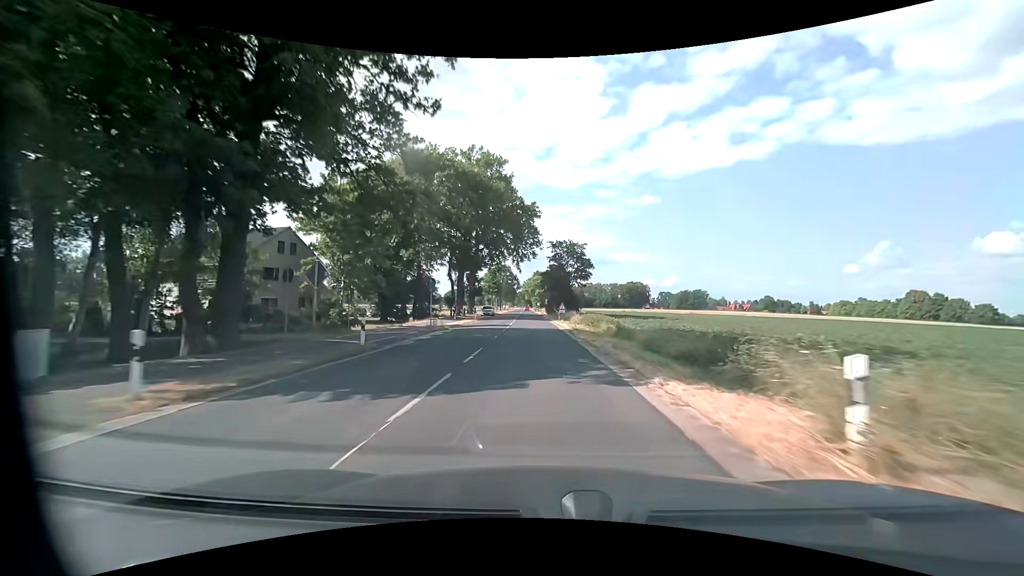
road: secondary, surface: asphalt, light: Day
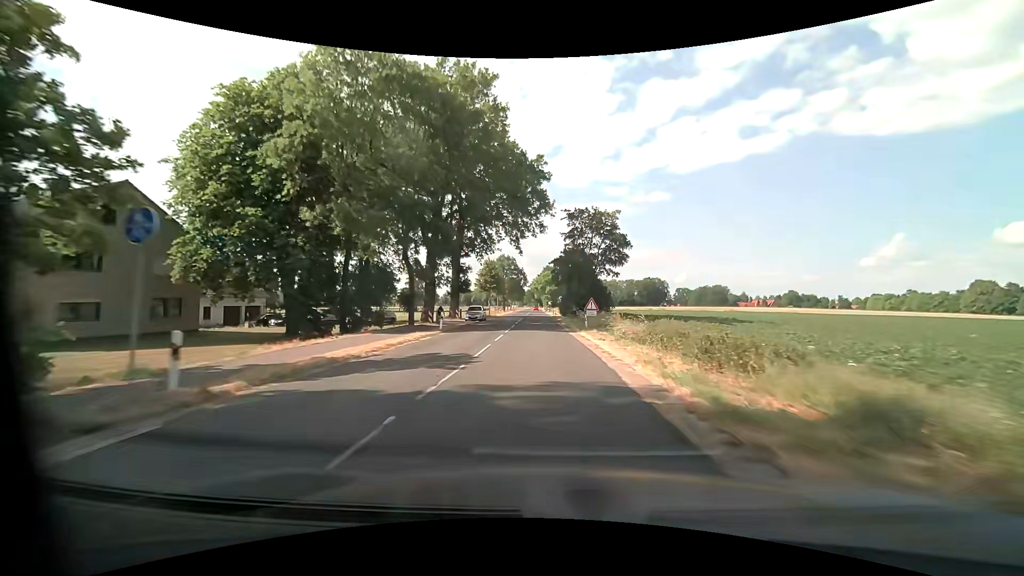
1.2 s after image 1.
(-0.2, +22.5) m; -1°
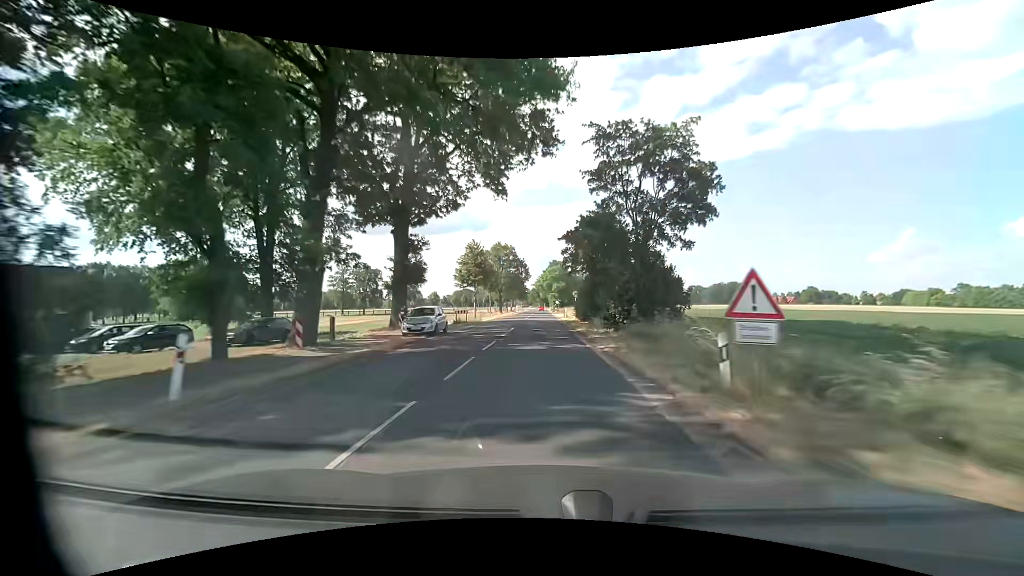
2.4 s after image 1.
(-0.1, +22.6) m; -1°
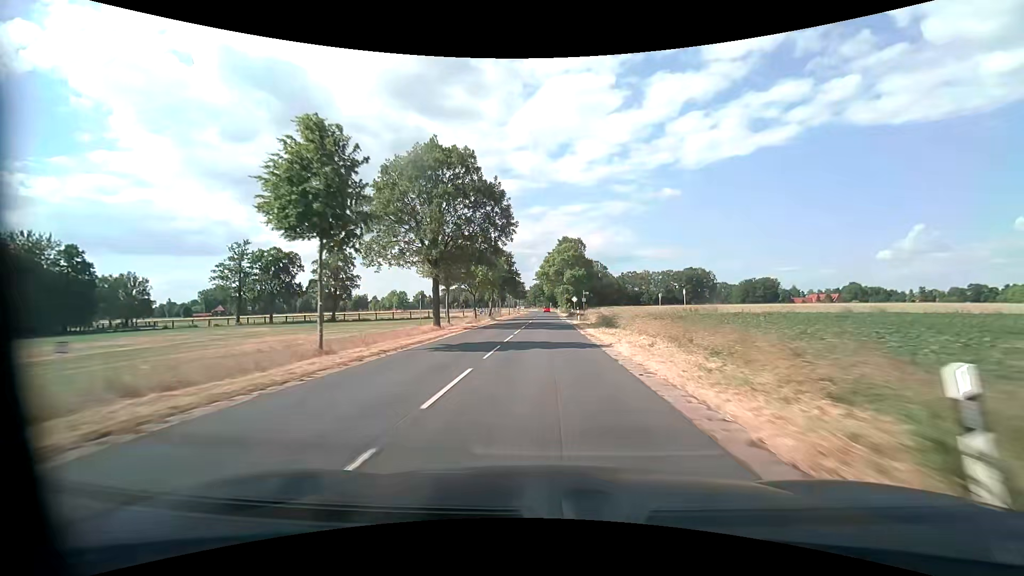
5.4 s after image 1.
(-0.3, +56.4) m; -1°
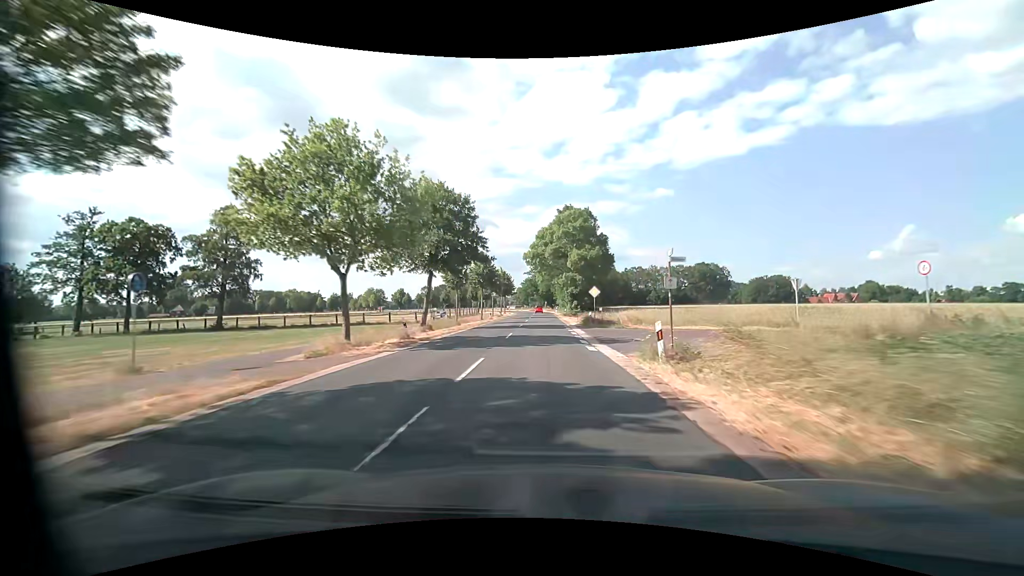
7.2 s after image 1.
(+0.2, +33.8) m; +1°
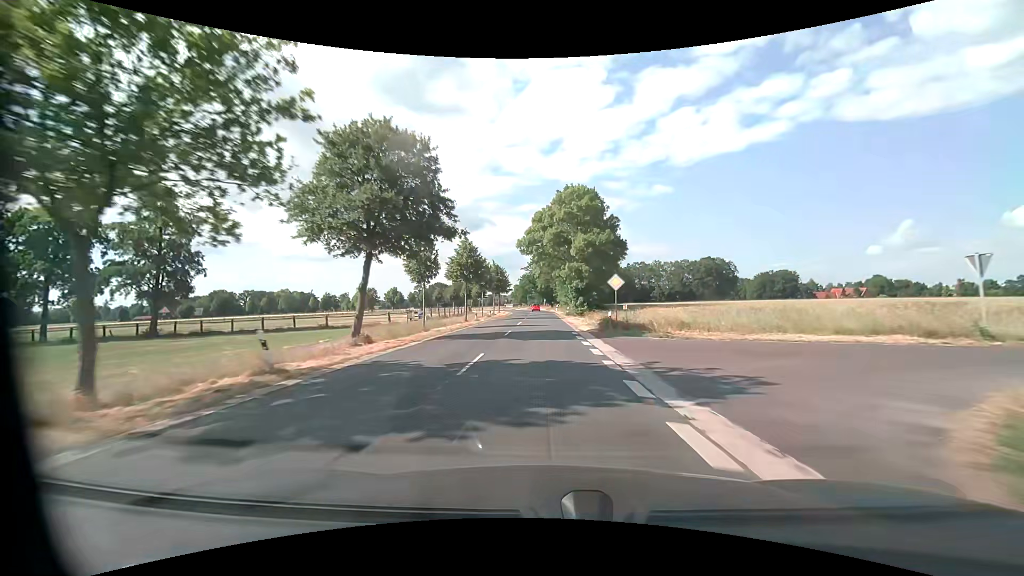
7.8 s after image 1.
(0.0, +11.3) m; 0°
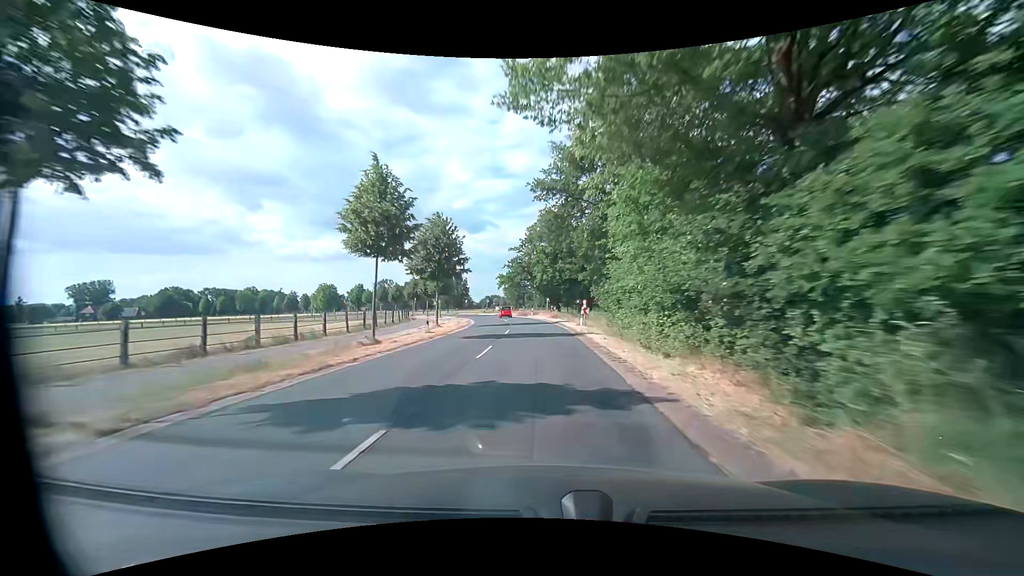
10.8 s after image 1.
(-0.2, +56.3) m; -1°
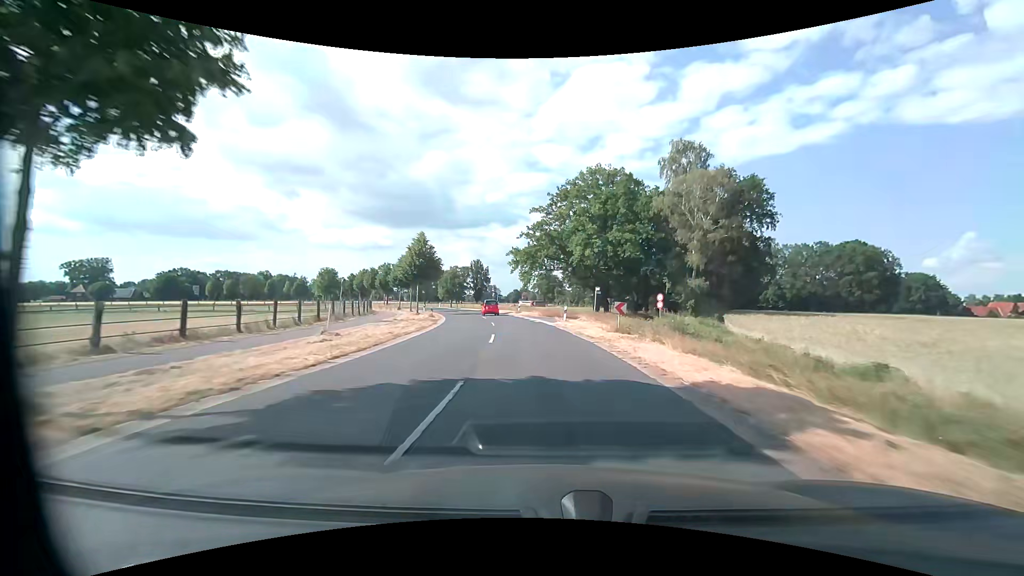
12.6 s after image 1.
(-0.7, +33.0) m; -3°
(0, +10) (0, +20) (-1, +30) (-3, +40) (-5, +50) (-7, +59) (-10, +69) (-14, +78) (-19, +87) (-24, +96) m
